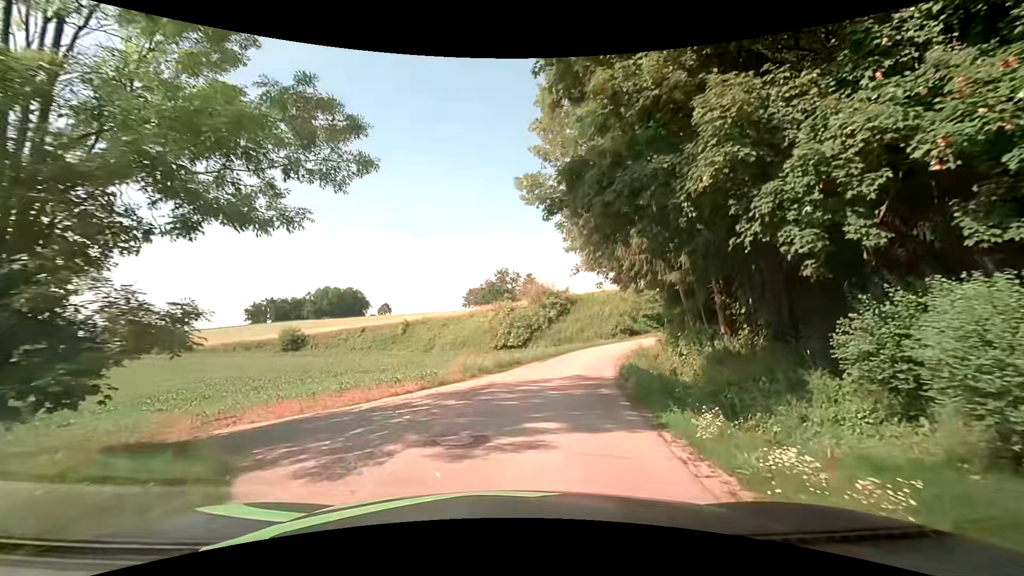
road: unclassified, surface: asphalt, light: Day
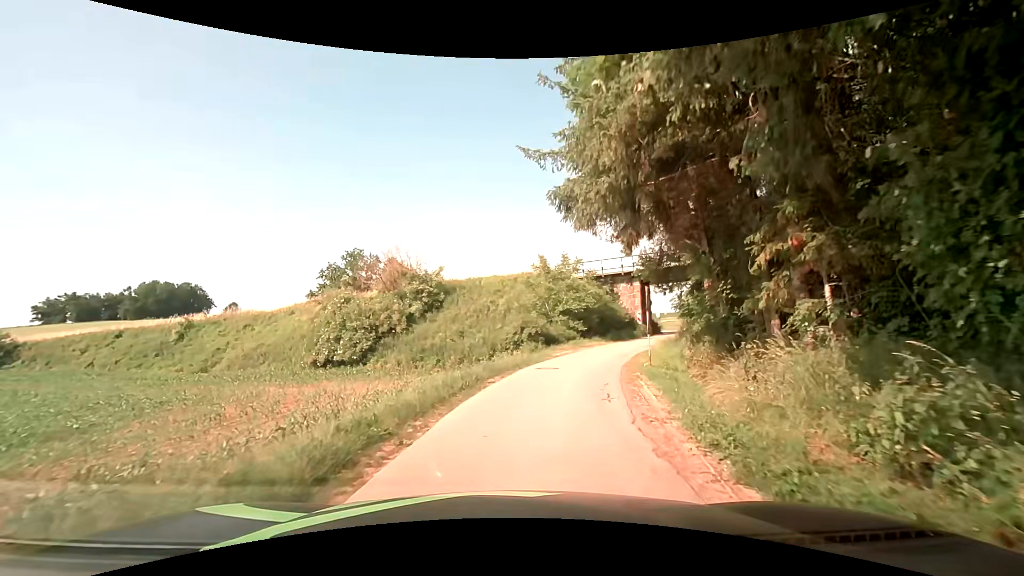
(+2.4, +21.0) m; +13°
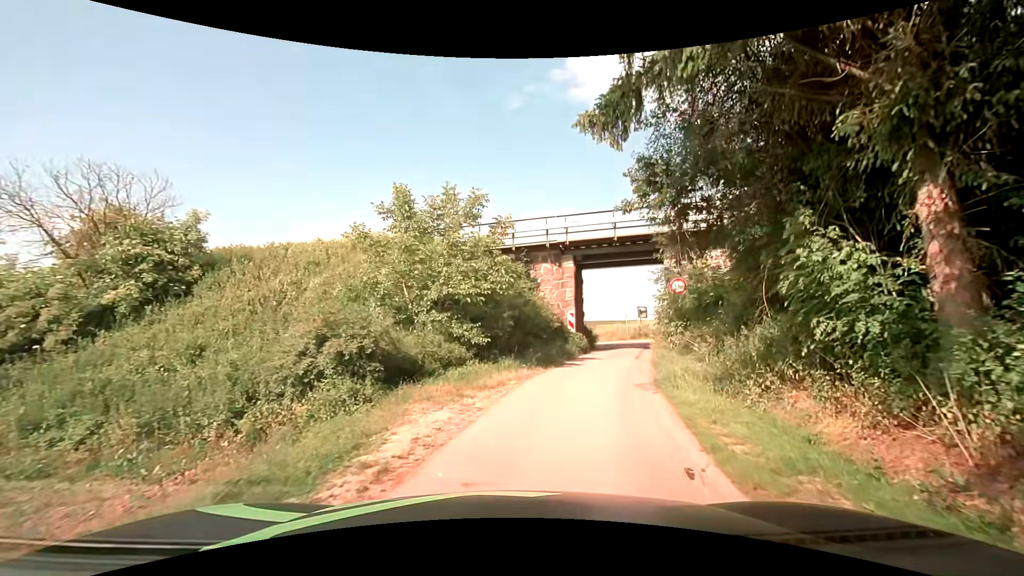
(+2.0, +16.5) m; +15°
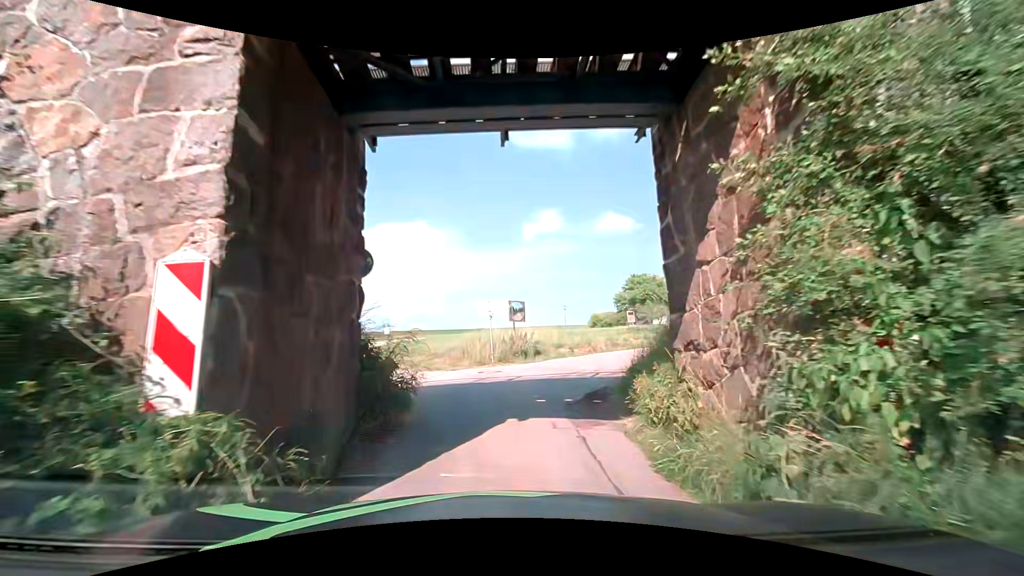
(+3.1, +18.4) m; +17°
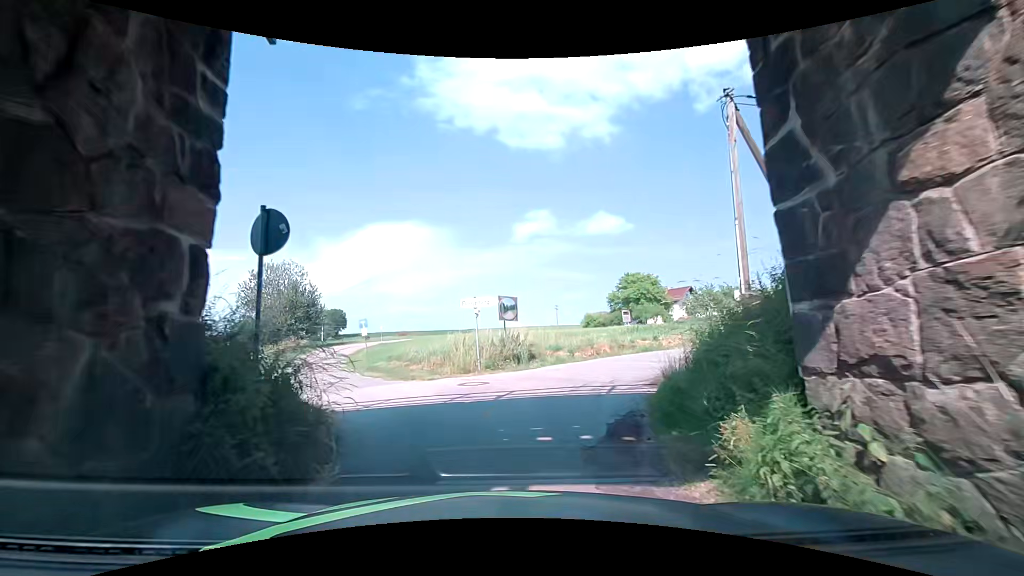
(0.0, +3.1) m; 0°
